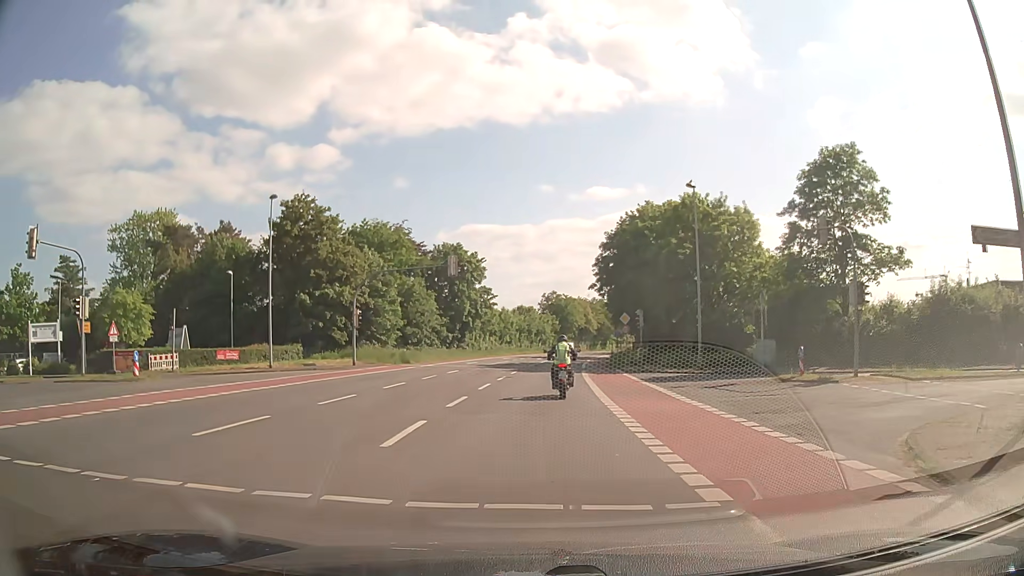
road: secondary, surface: asphalt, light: Day
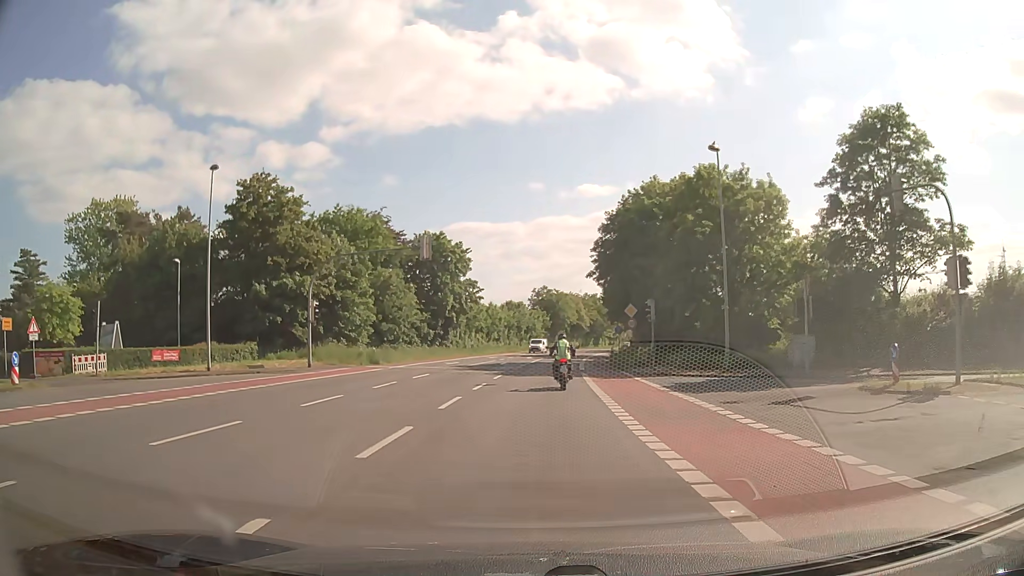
(0.0, +7.2) m; +1°
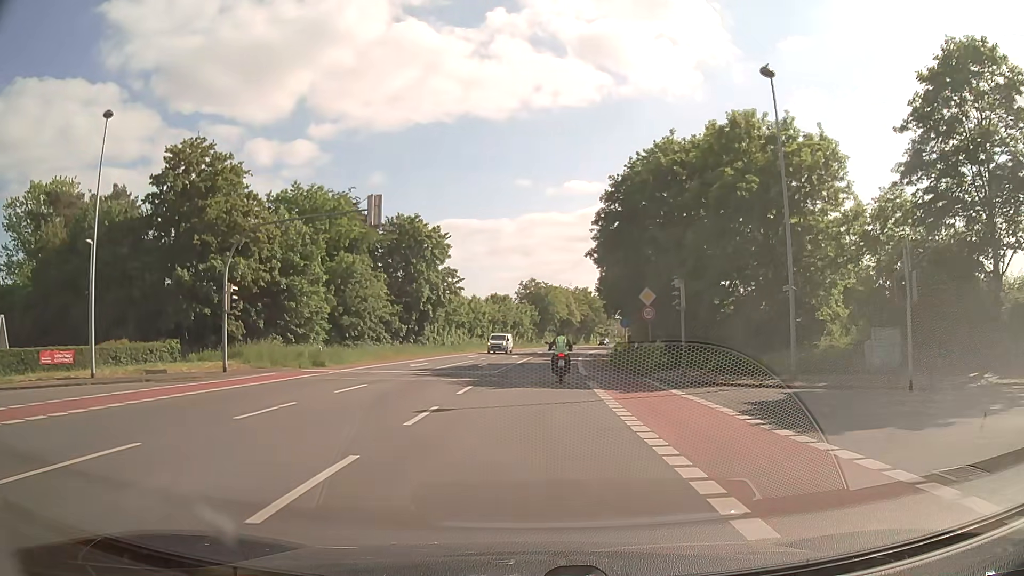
(+0.1, +9.4) m; +1°
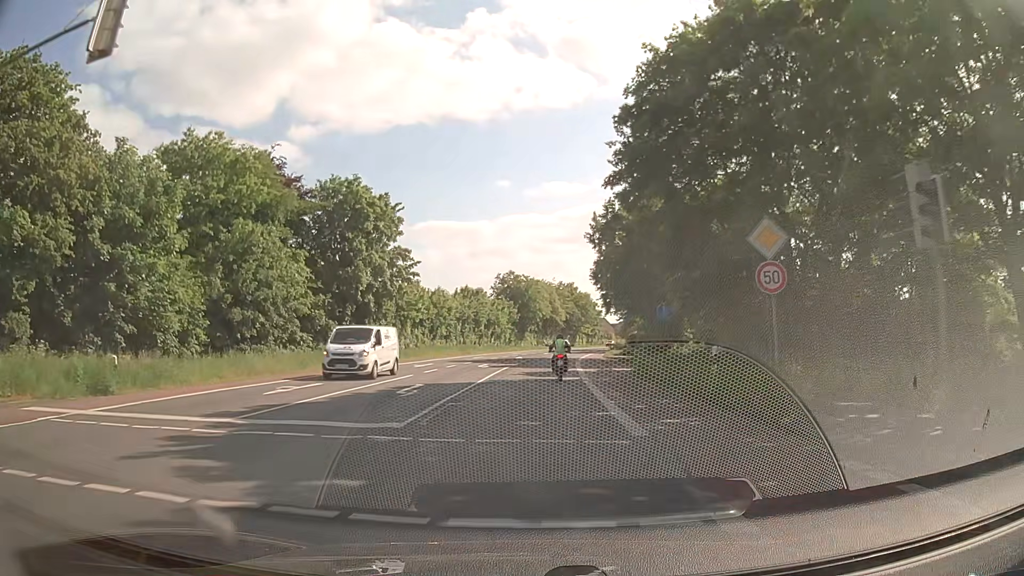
(+0.3, +17.6) m; +2°
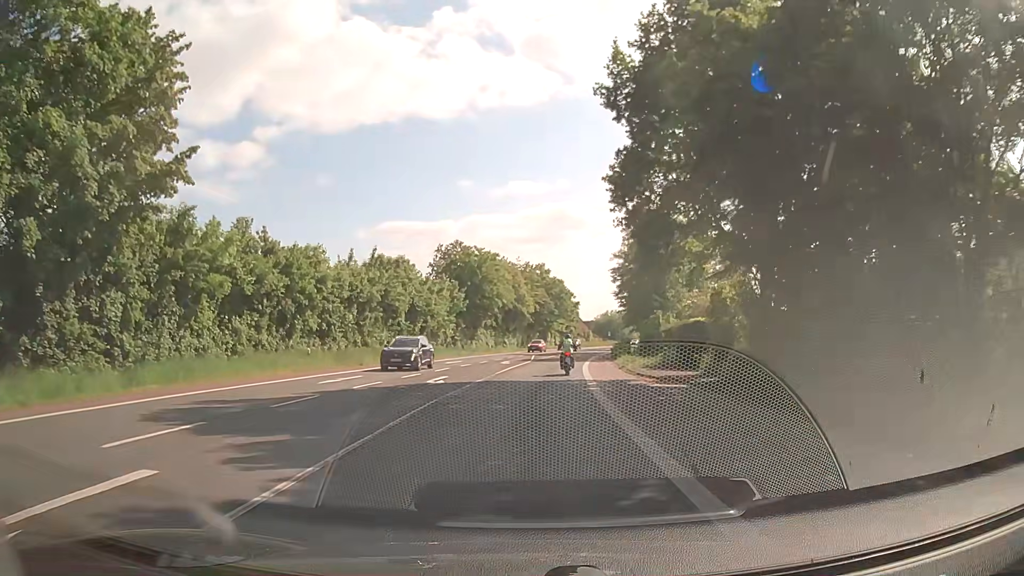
(+0.9, +34.7) m; +3°
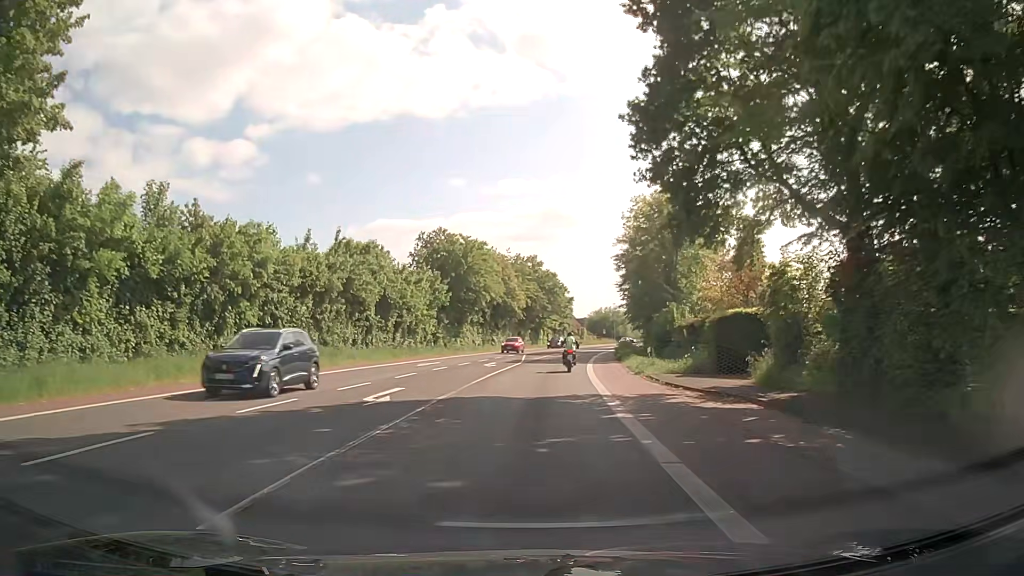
(0.0, +7.8) m; 0°
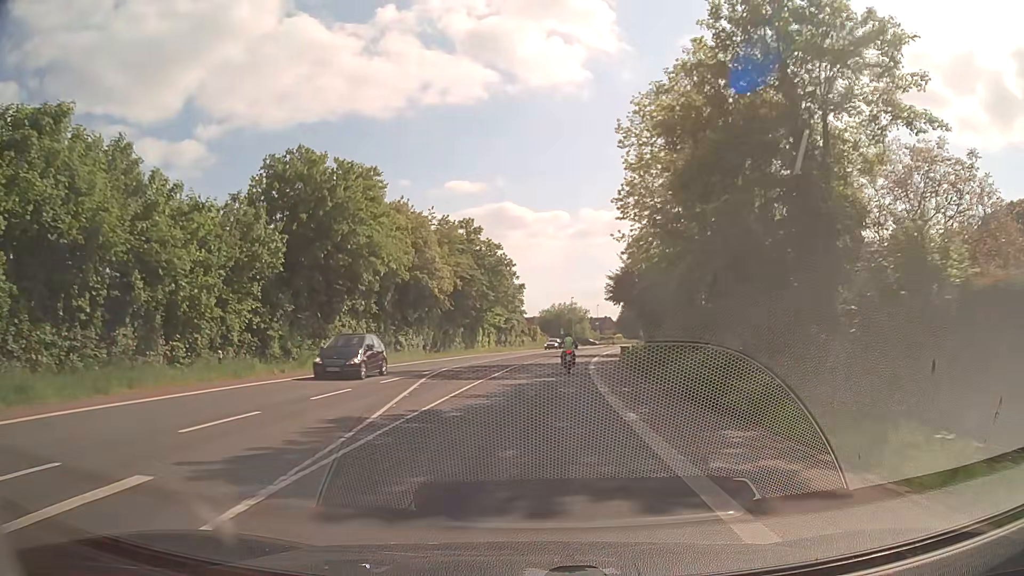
(+1.2, +32.3) m; +4°
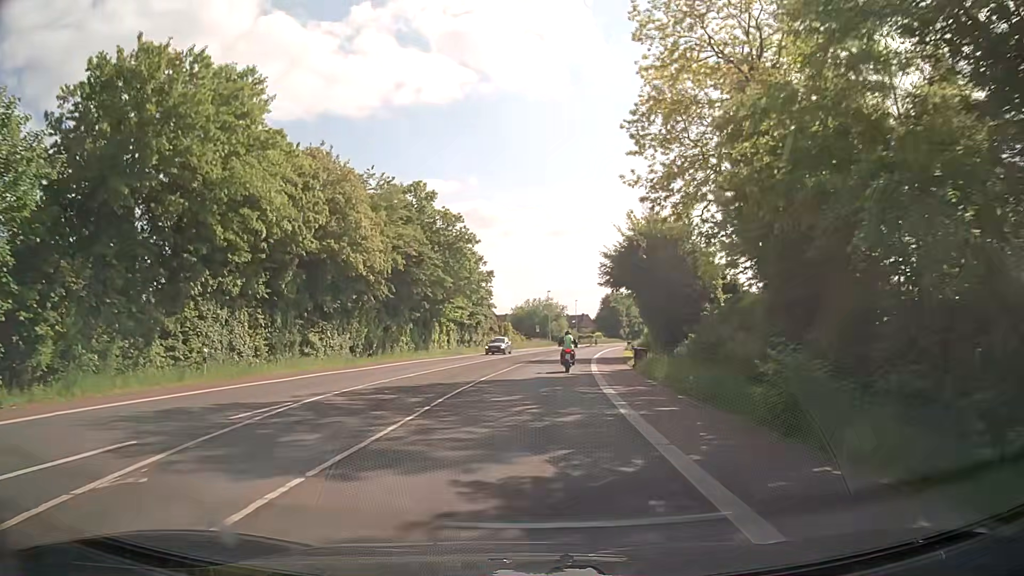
(+0.4, +16.1) m; +2°
(0, +10) (+1, +20) (+1, +30) (+2, +40) (+4, +50) (+5, +60) (+6, +70) (+8, +79) (+10, +89) (+12, +99) m
